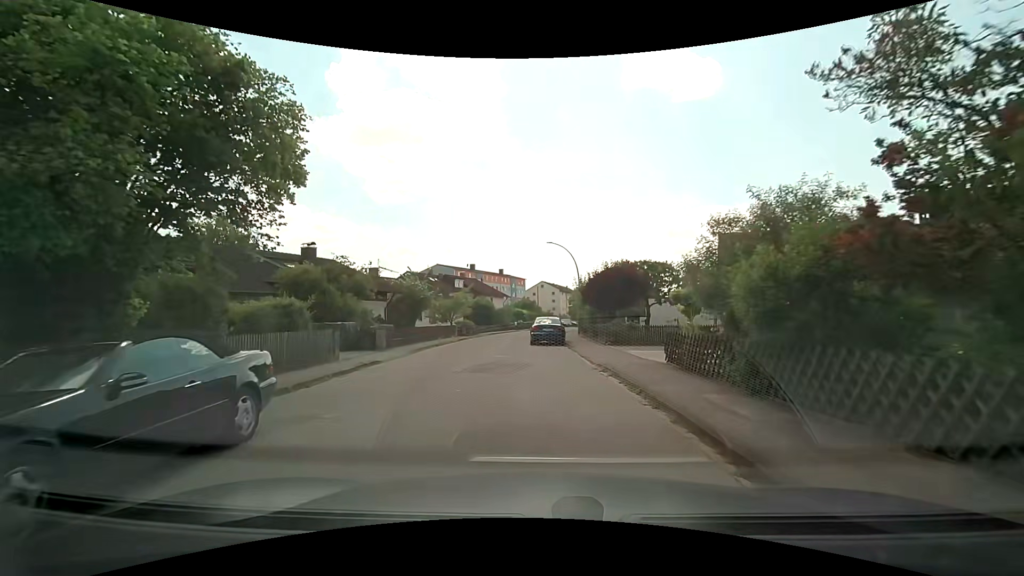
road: residential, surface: asphalt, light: Day
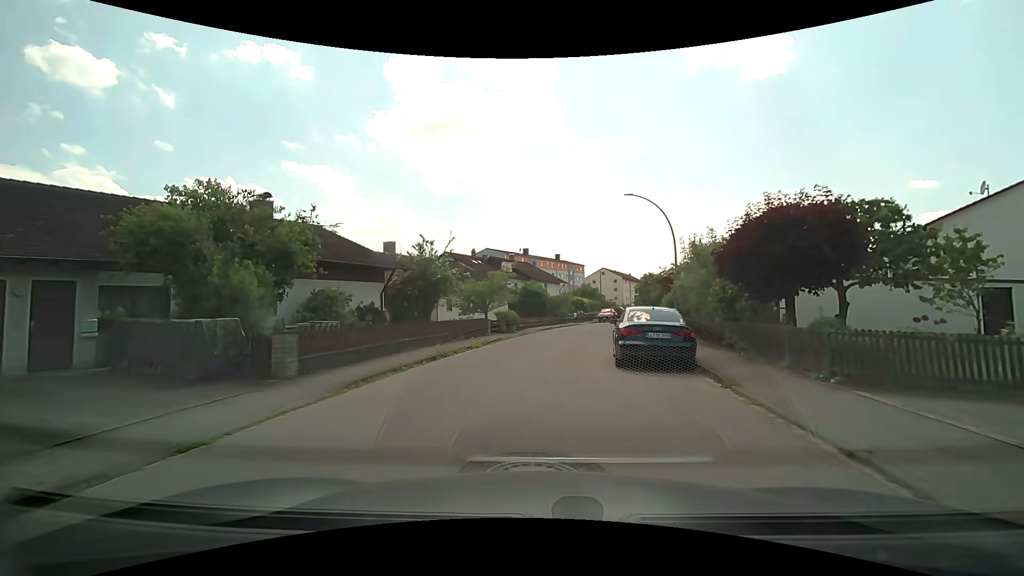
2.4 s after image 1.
(-0.7, +13.4) m; -6°
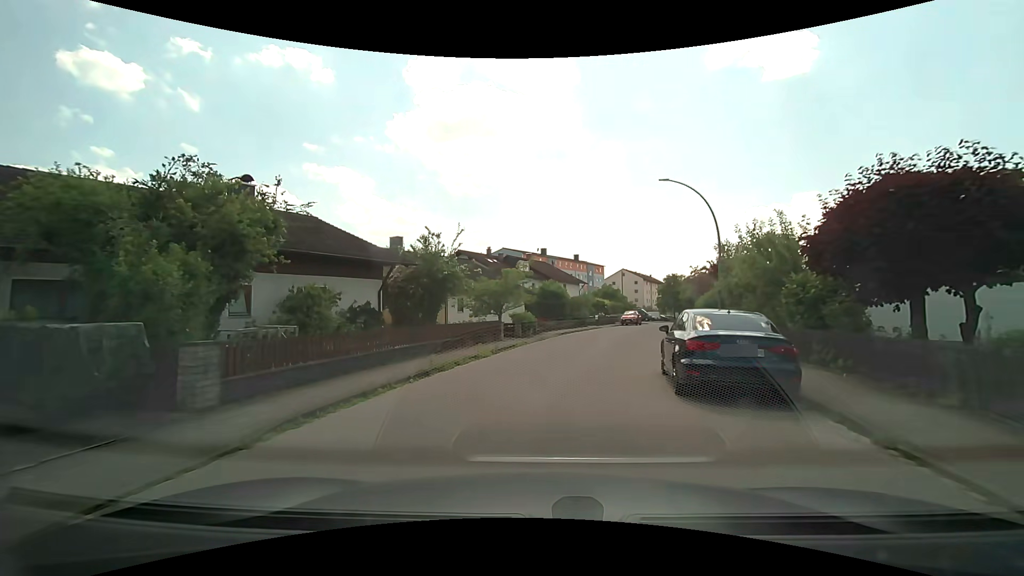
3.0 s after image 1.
(-0.1, +3.4) m; -3°
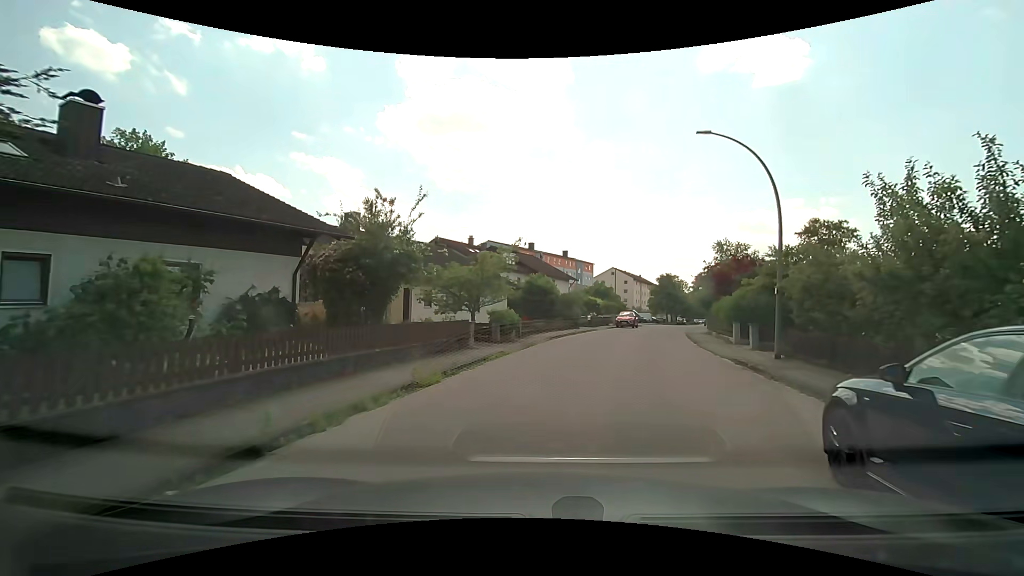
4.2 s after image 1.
(0.0, +6.7) m; +1°
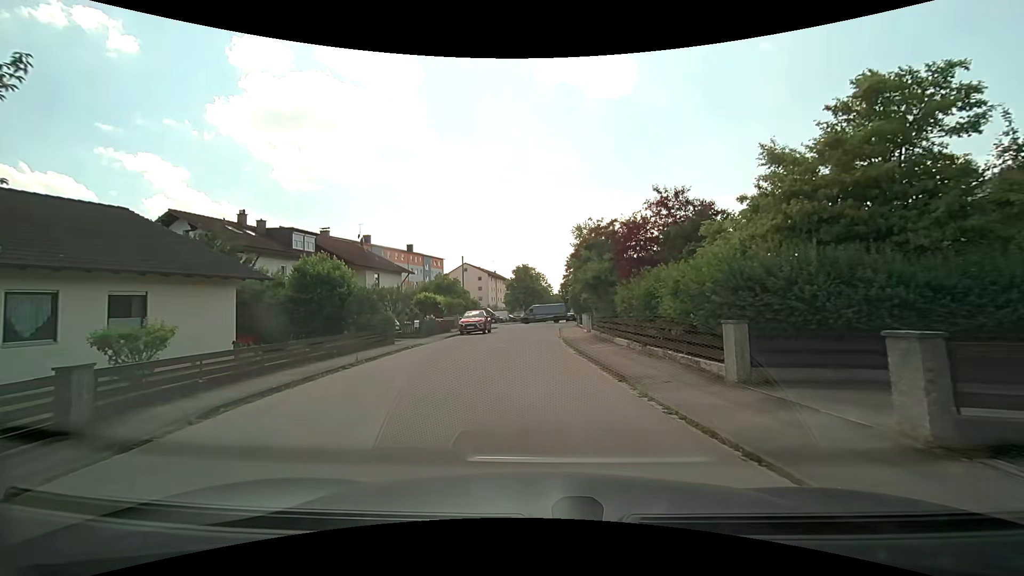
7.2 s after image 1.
(+3.3, +16.9) m; +17°
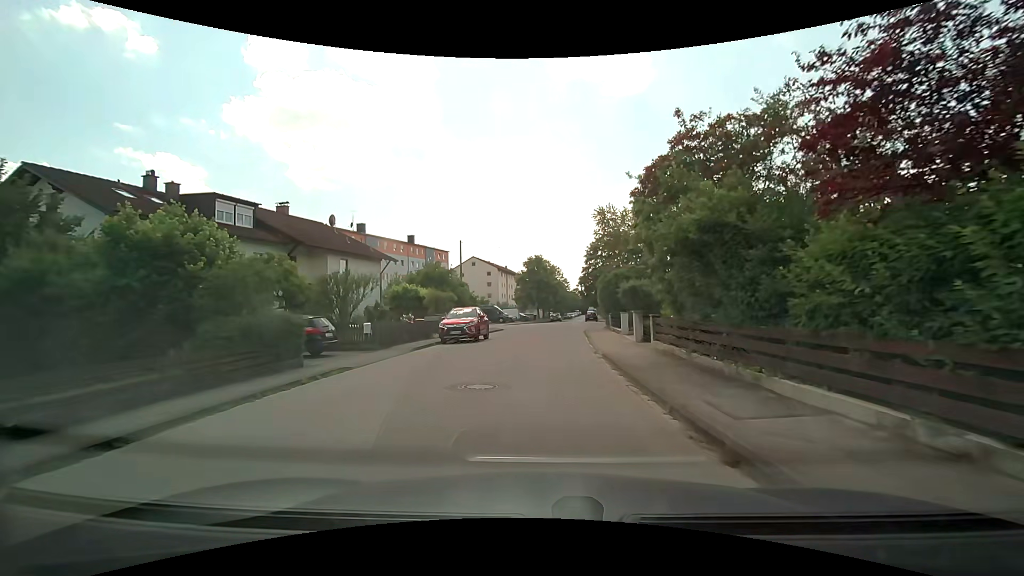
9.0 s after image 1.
(-0.1, +11.3) m; -2°
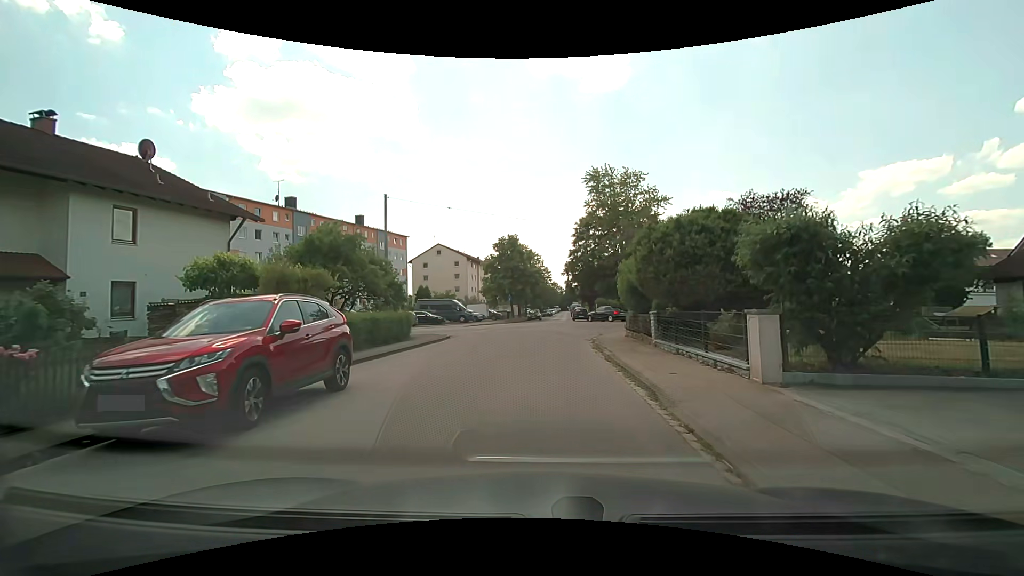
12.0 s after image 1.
(+0.4, +17.2) m; +2°
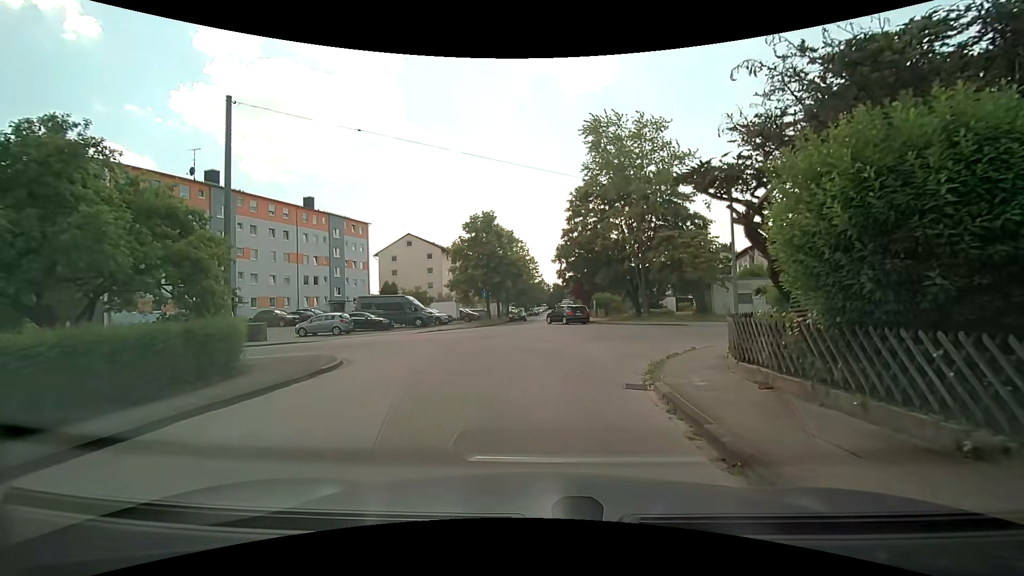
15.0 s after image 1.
(+0.3, +13.6) m; +3°
